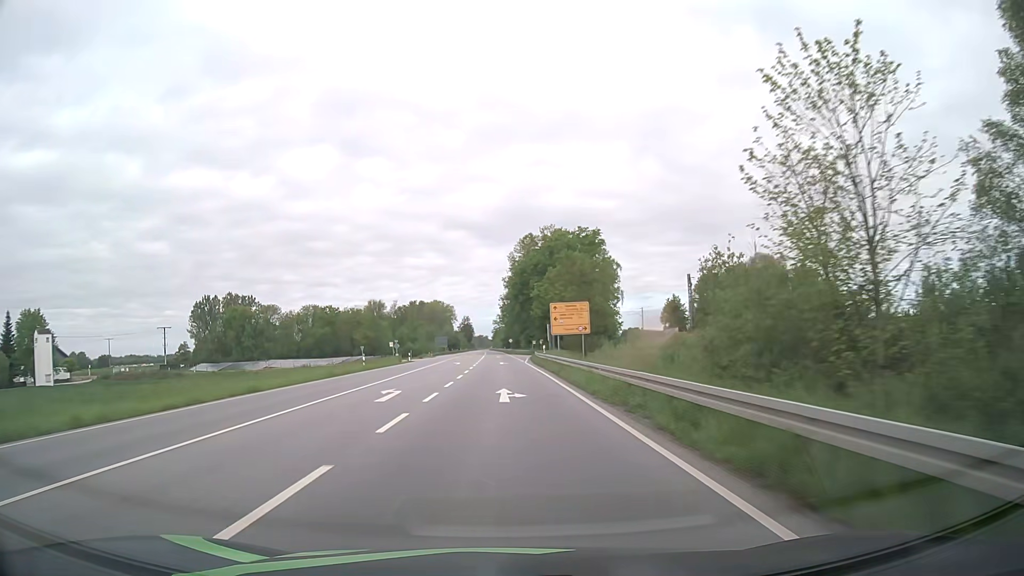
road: primary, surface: asphalt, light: Day
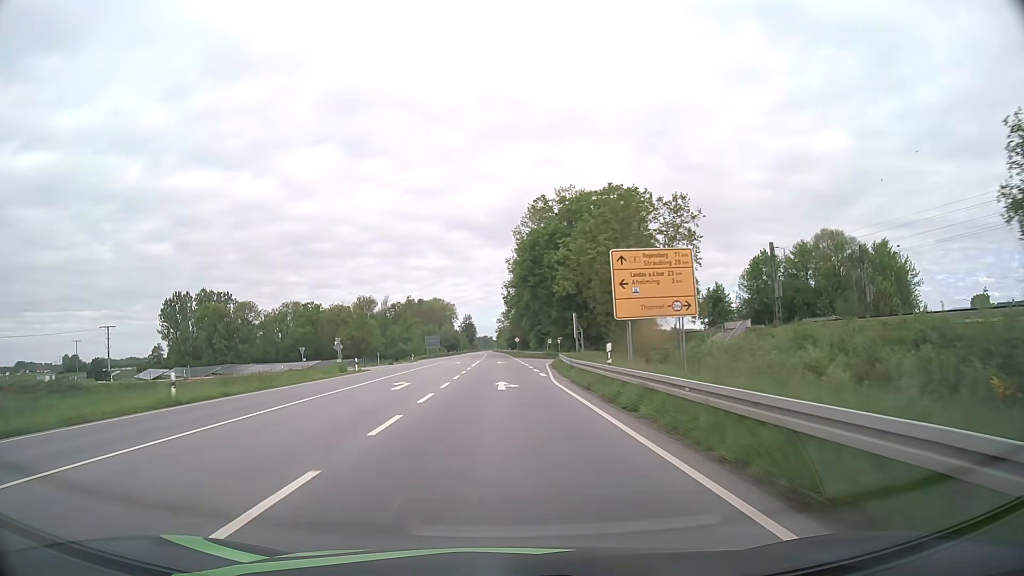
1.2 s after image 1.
(-0.1, +30.5) m; 0°
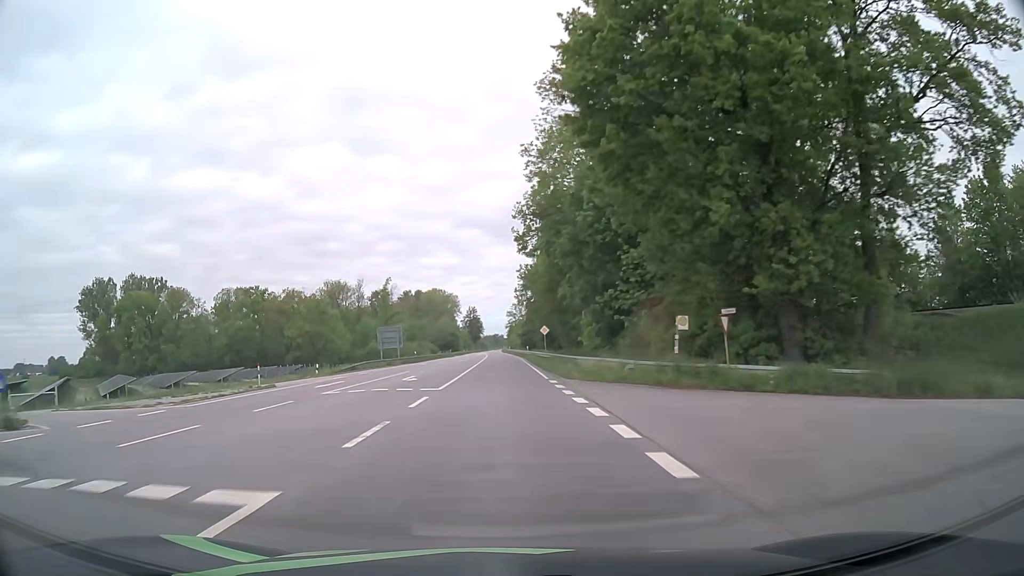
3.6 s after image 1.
(-0.5, +61.1) m; -1°
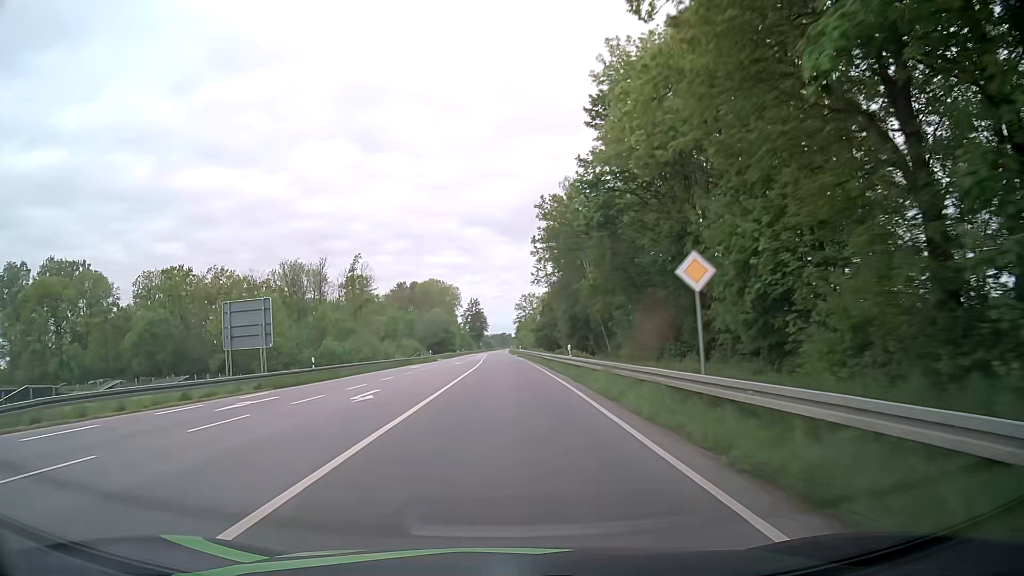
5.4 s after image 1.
(-0.3, +45.9) m; -1°
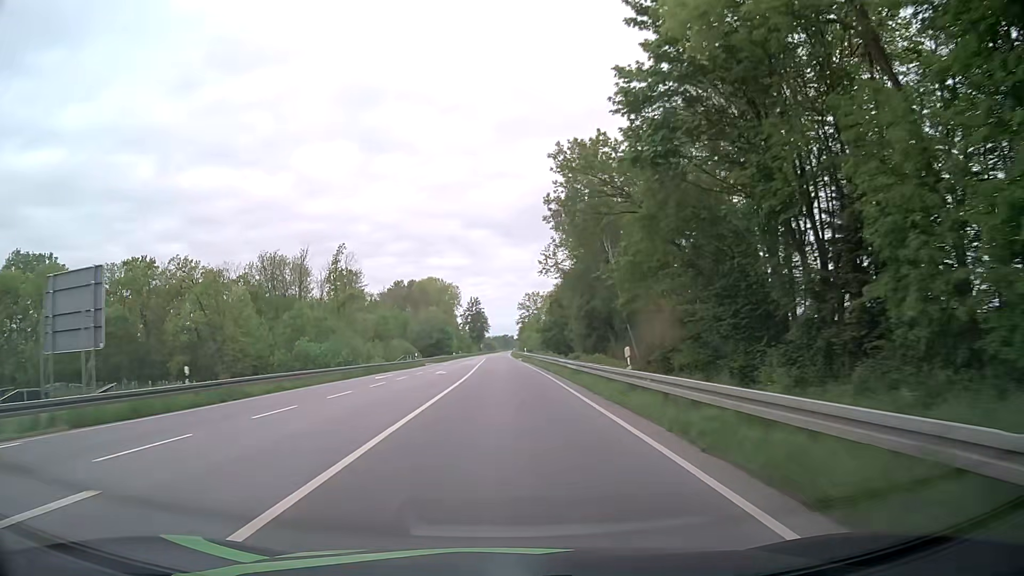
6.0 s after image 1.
(0.0, +15.4) m; 0°
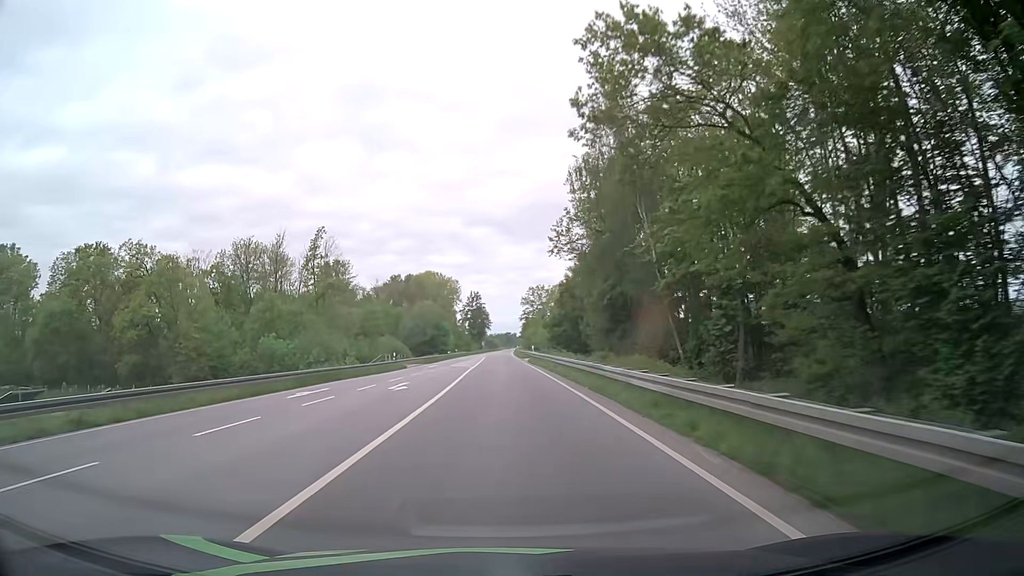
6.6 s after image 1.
(0.0, +15.4) m; 0°
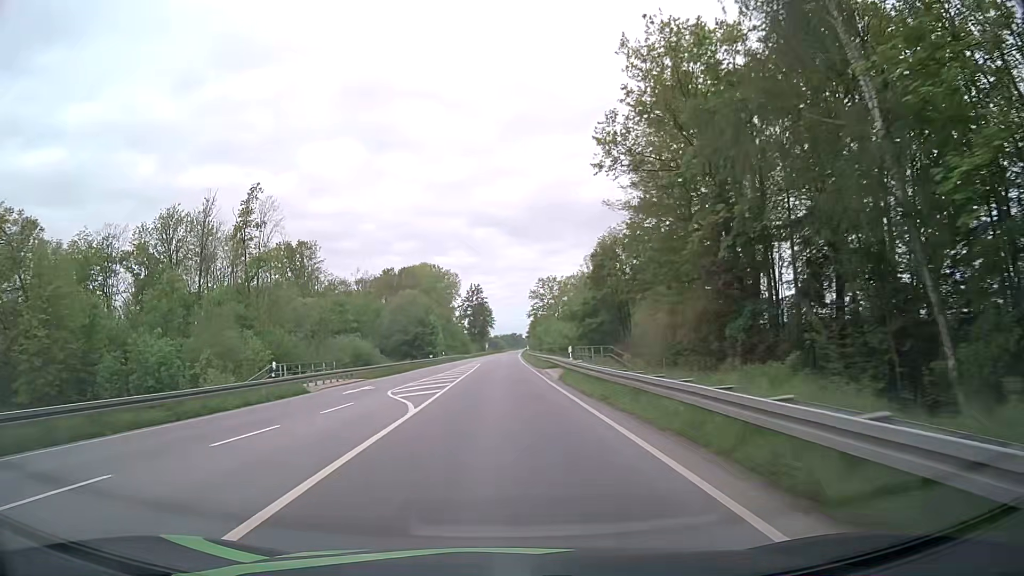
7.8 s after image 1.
(-0.1, +30.8) m; 0°
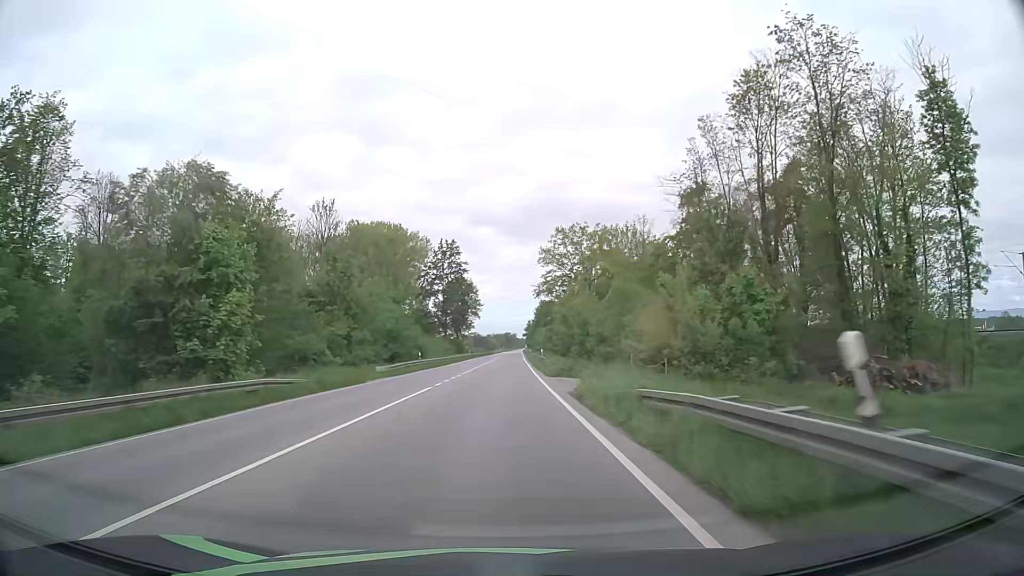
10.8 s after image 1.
(-0.1, +77.4) m; +1°
(0, +10) (0, +20) (0, +30) (0, +40) (0, +50) (0, +60) (0, +70) (0, +80) (0, +90) (0, +100) m
